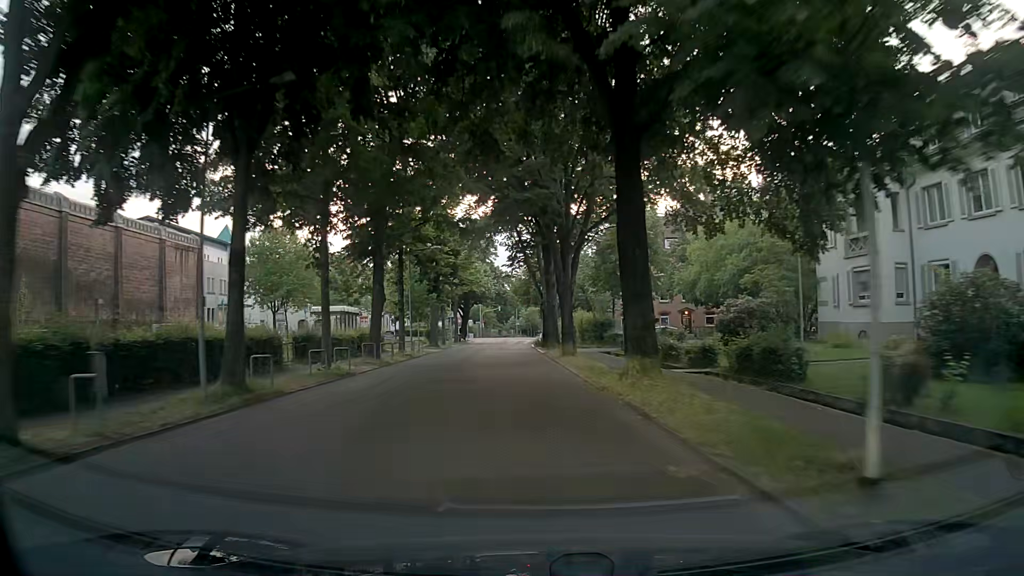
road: residential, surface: asphalt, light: Day
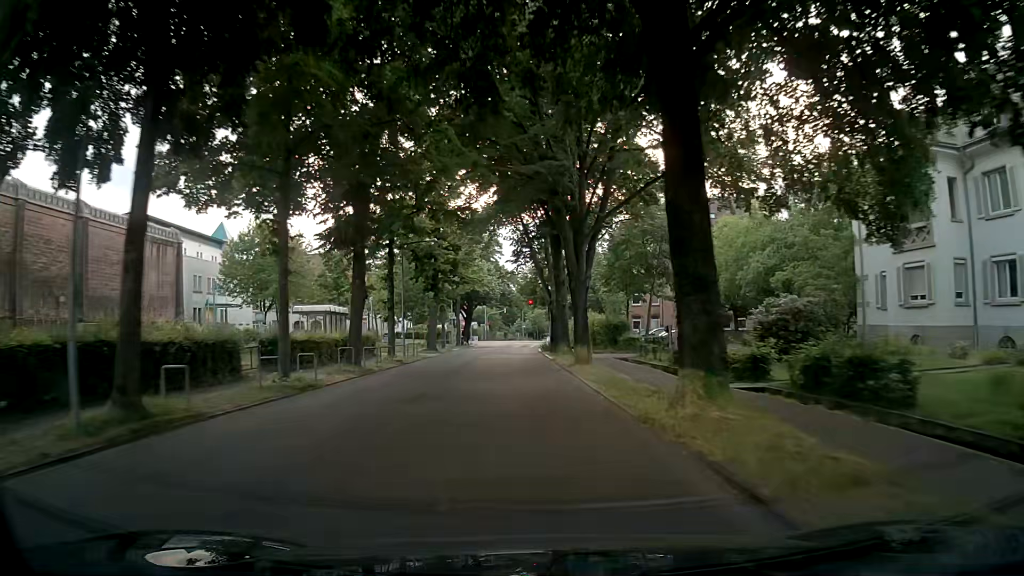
(+0.1, +4.6) m; +1°
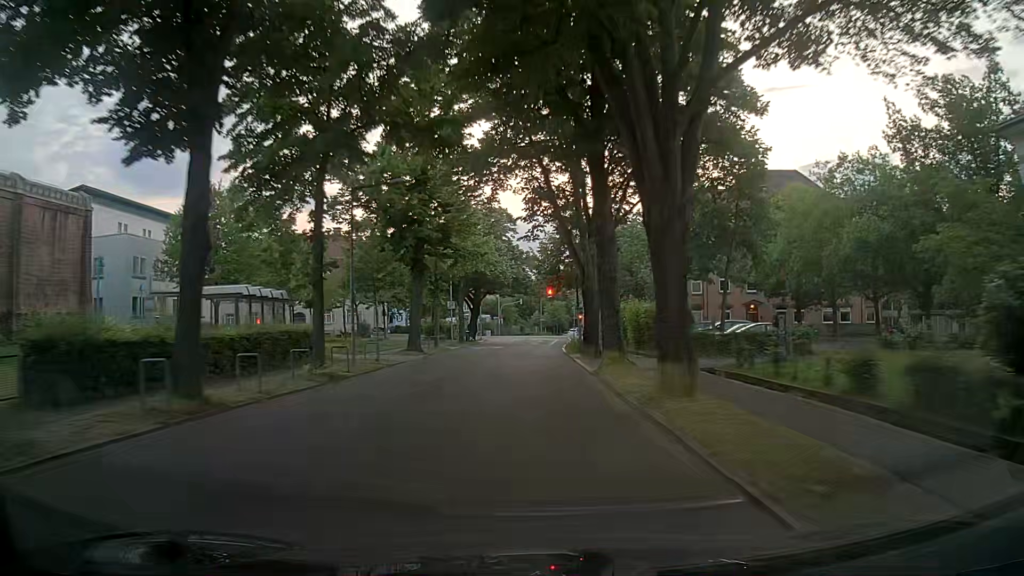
(-0.4, +14.2) m; -1°
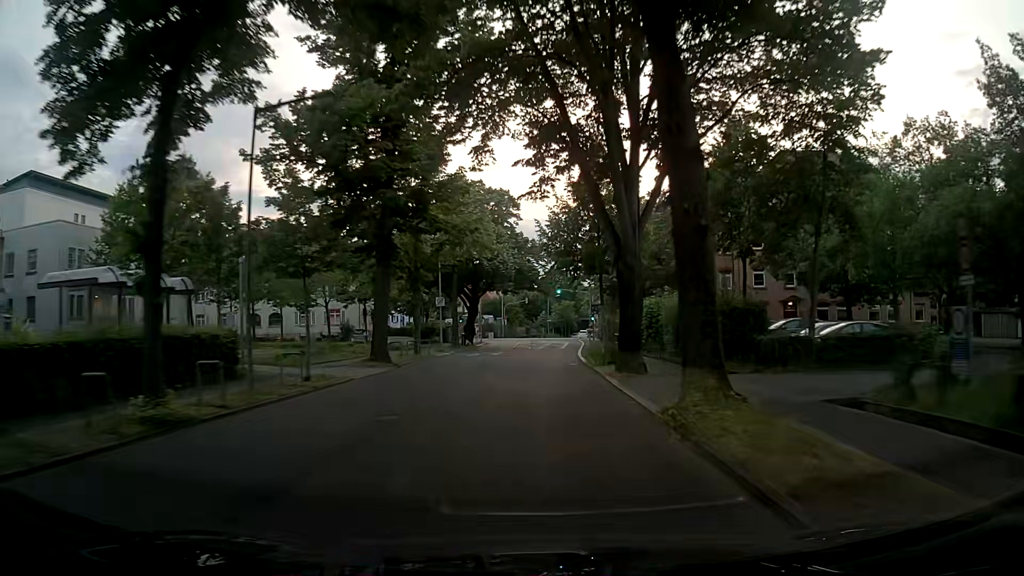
(-0.2, +9.7) m; -2°
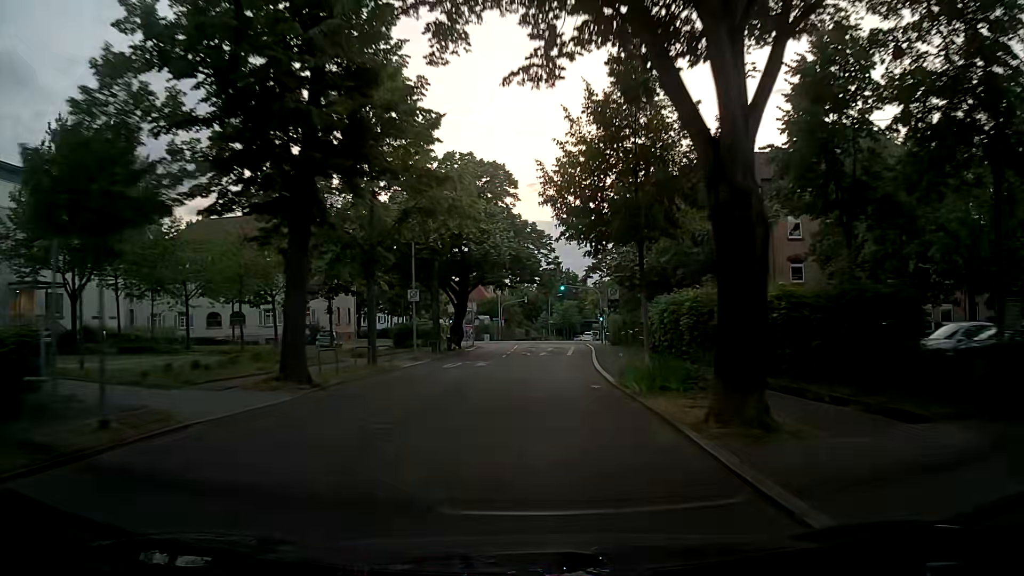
(+0.1, +9.8) m; 0°
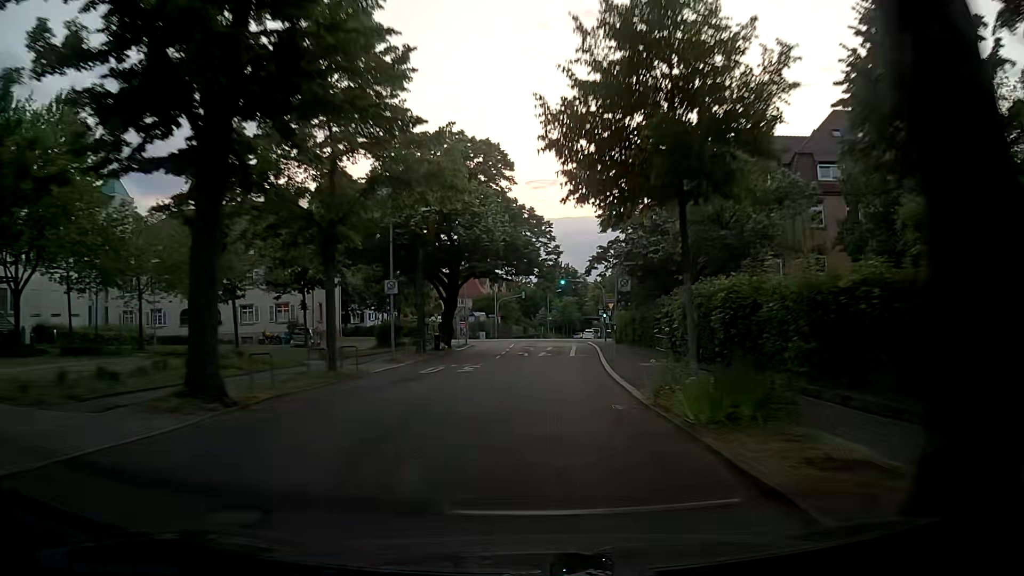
(+0.1, +4.9) m; 0°
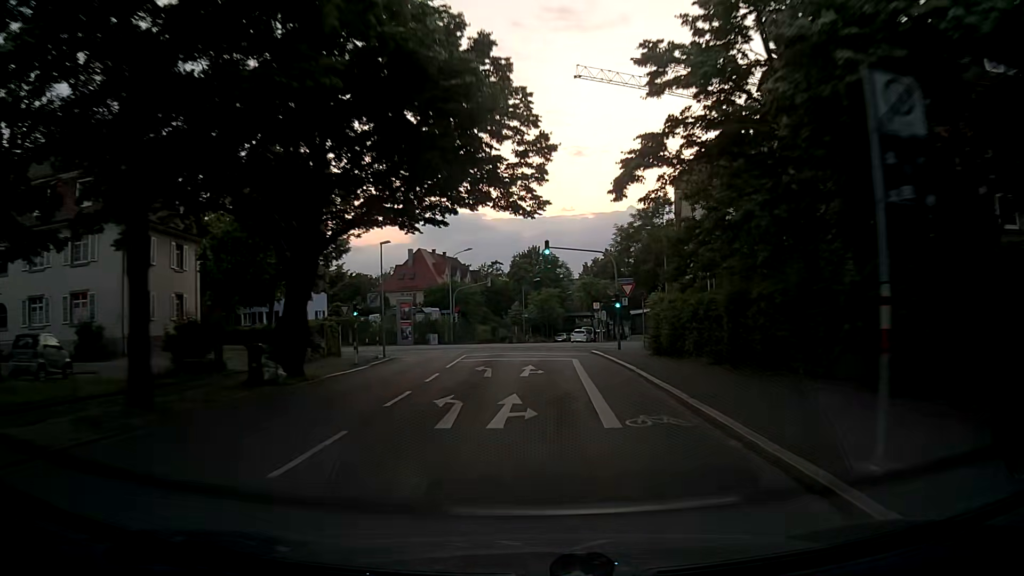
(+0.8, +25.2) m; +3°
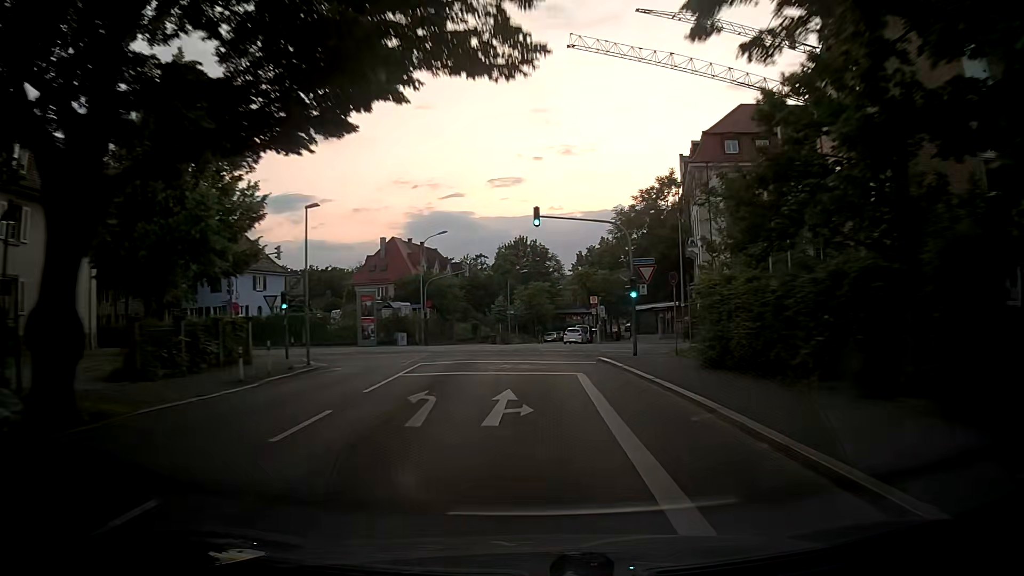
(+0.1, +10.4) m; +1°
